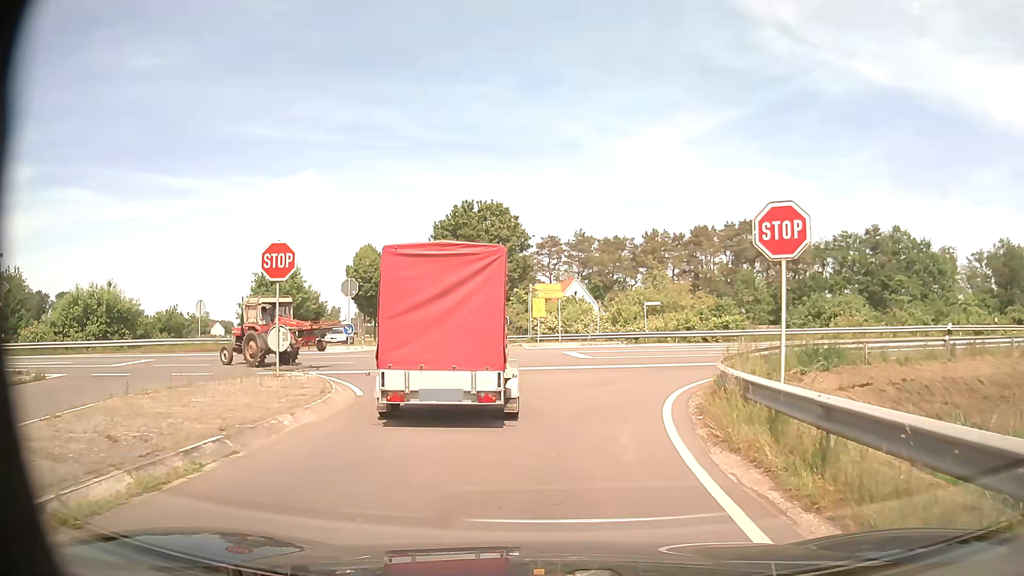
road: tertiary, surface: asphalt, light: Day
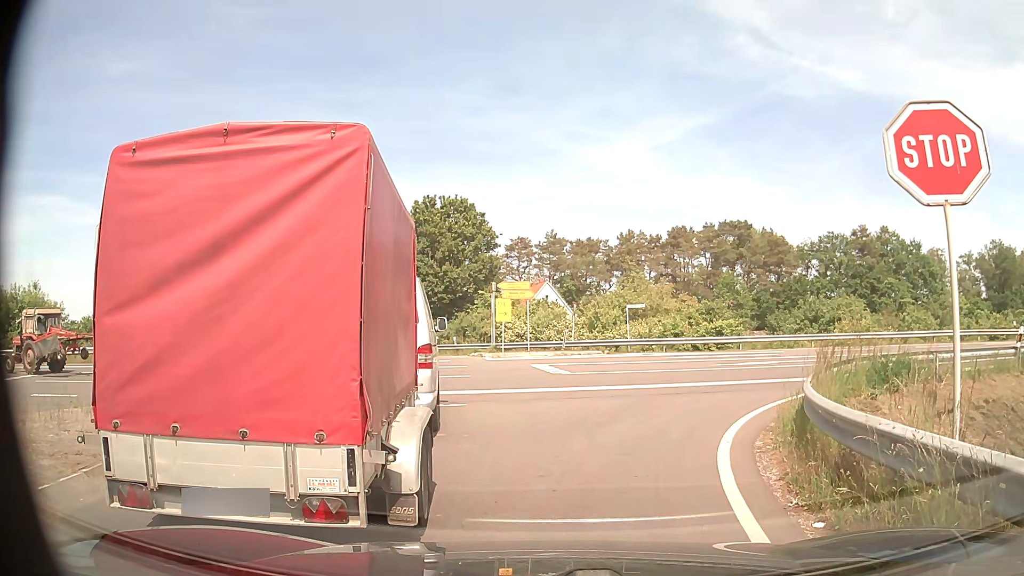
(+0.1, +5.2) m; +1°
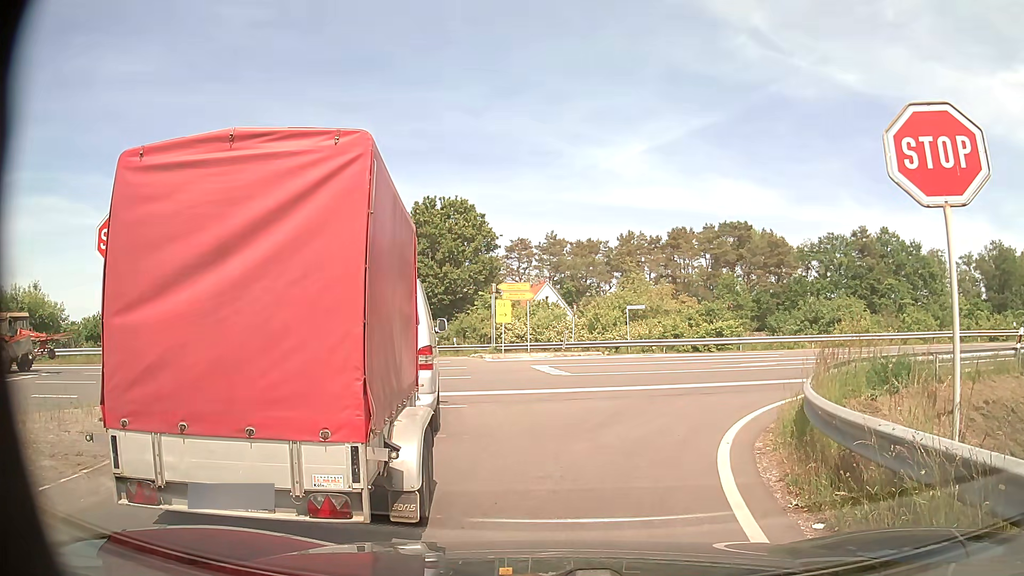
(0.0, 0.0) m; 0°
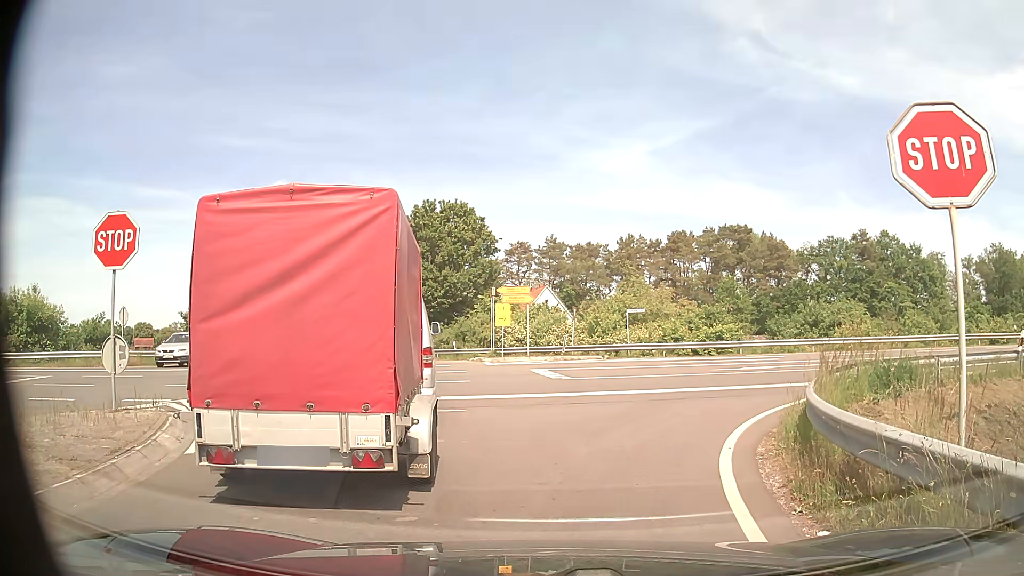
(0.0, +0.1) m; 0°
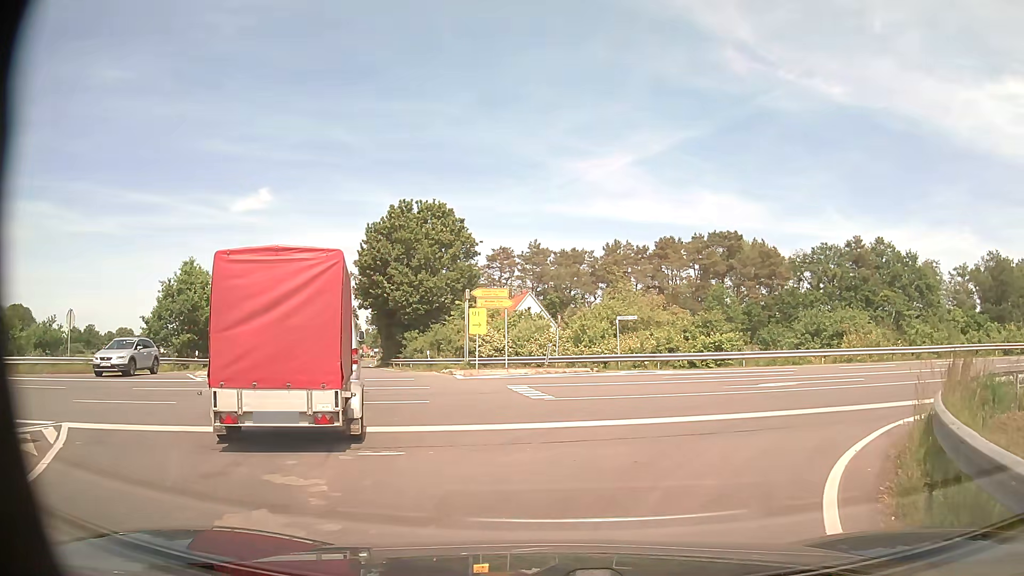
(+0.1, +4.0) m; +3°
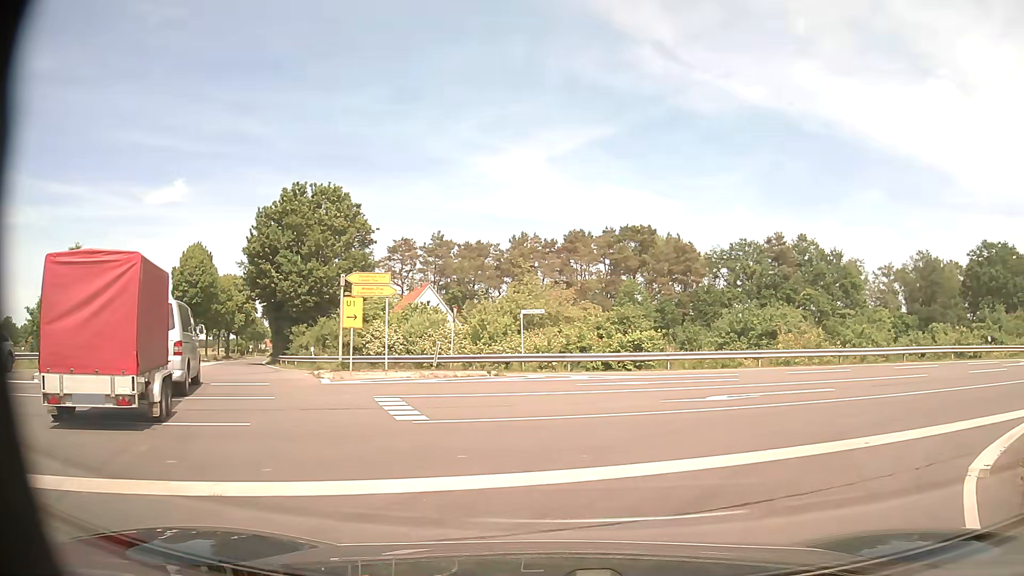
(+0.2, +4.3) m; +8°
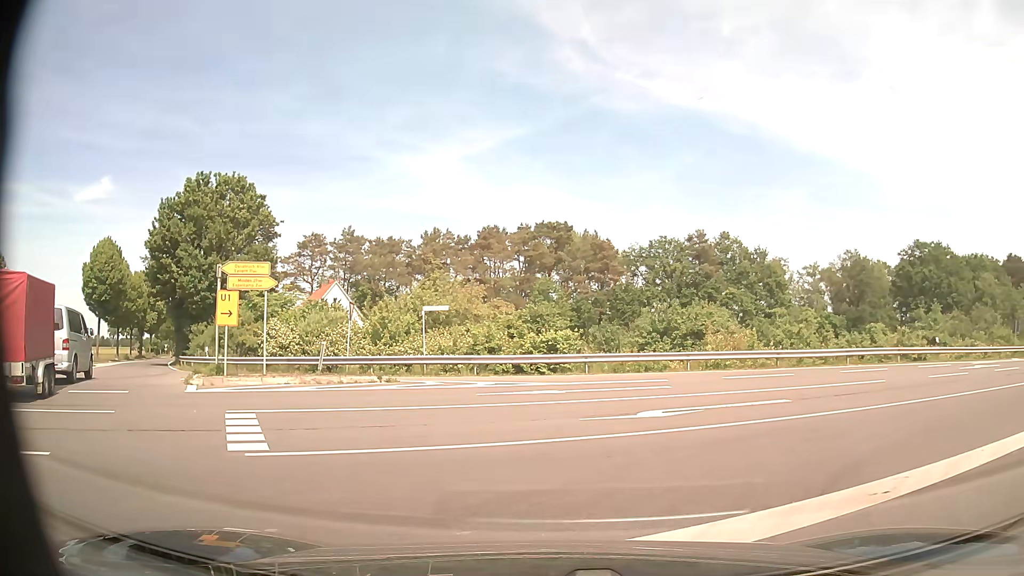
(+0.1, +2.6) m; +5°
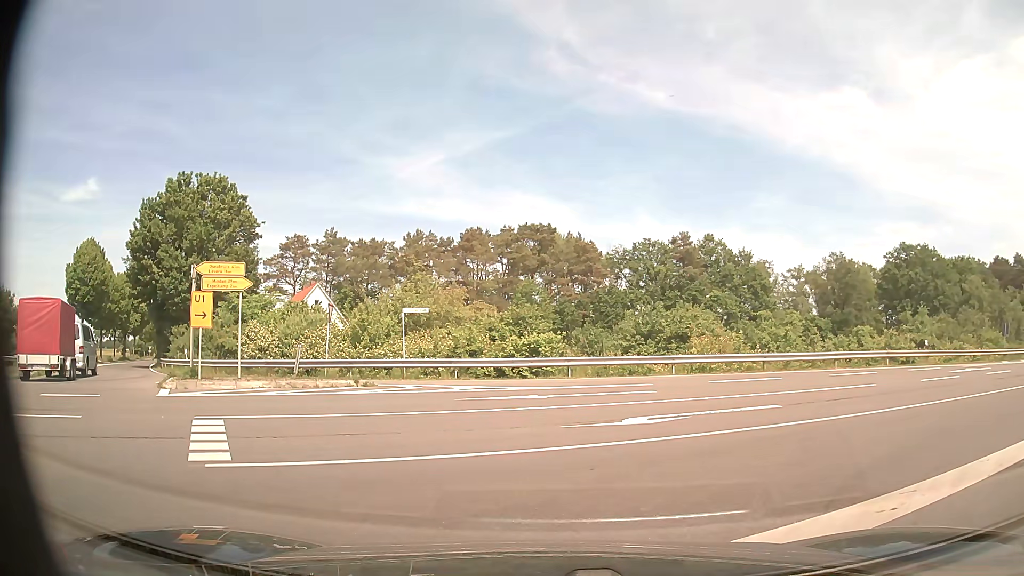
(0.0, +0.5) m; 0°
(+4, +9) (+13, +14) (+22, +18) (+31, +22) (+40, +26) (+49, +31) (+58, +35) (+67, +39) (+76, +43) (+85, +48) m
